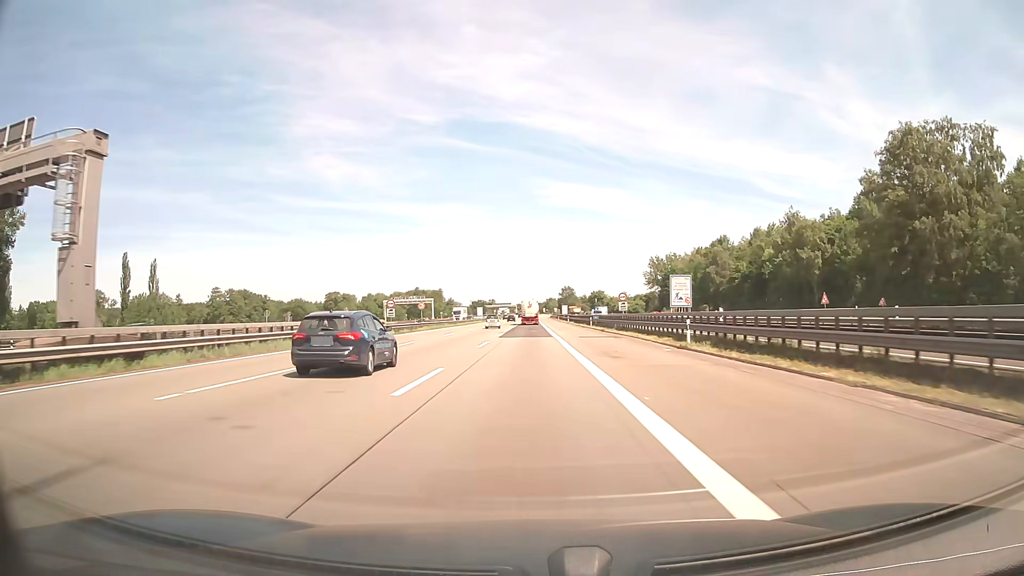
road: motorway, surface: asphalt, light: Day
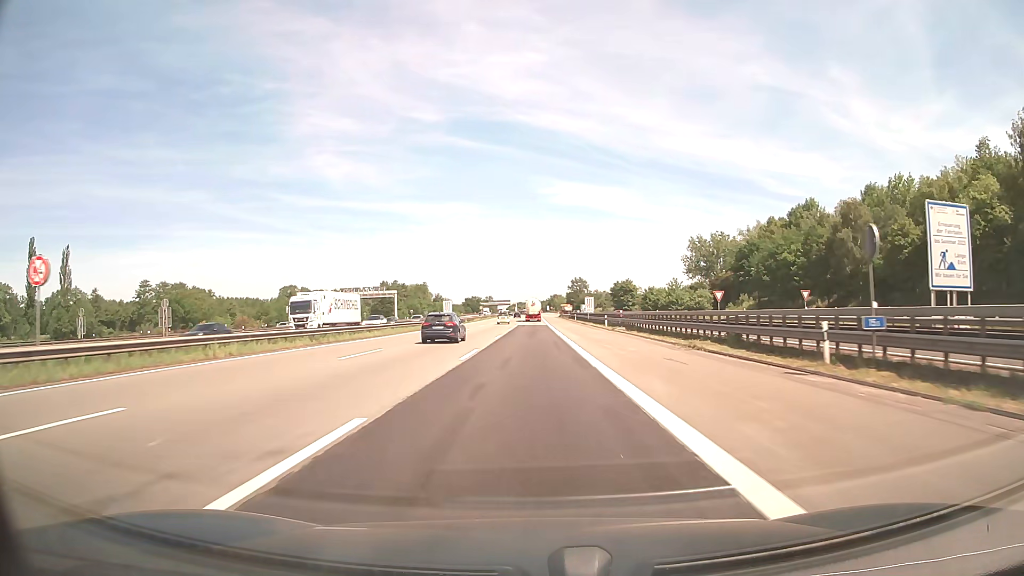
(-0.2, +62.5) m; 0°
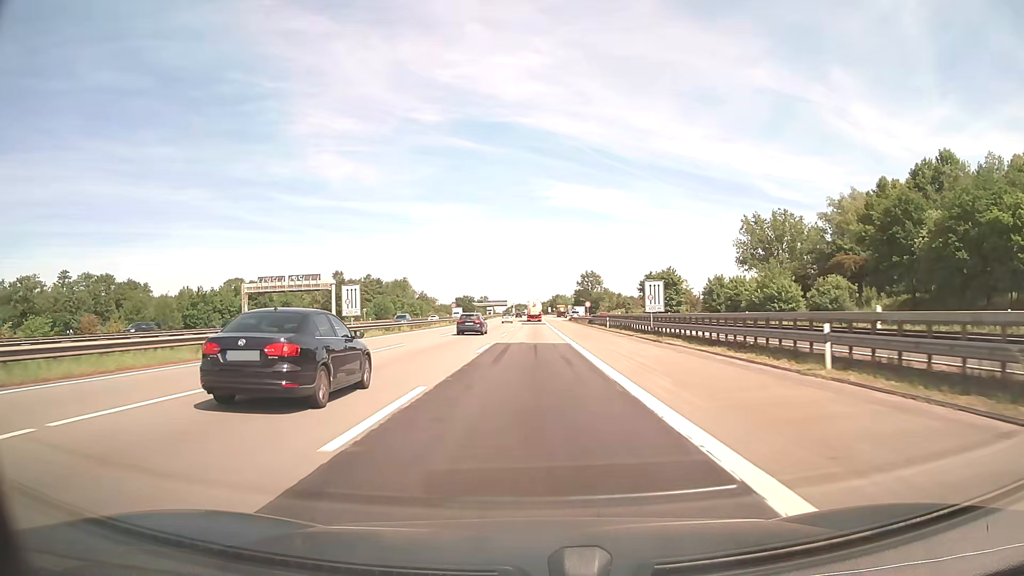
(0.0, +50.0) m; 0°
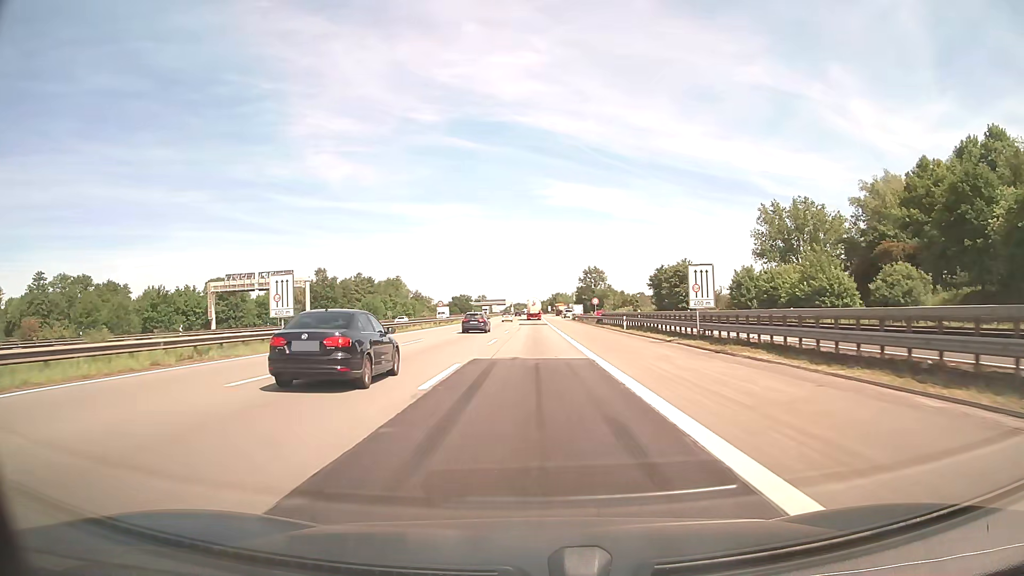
(0.0, +12.5) m; 0°
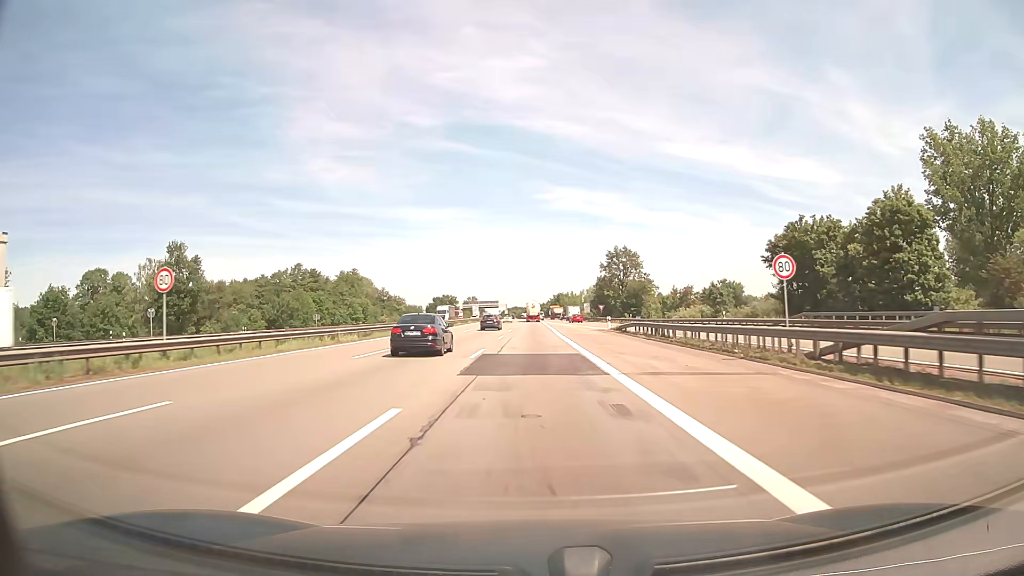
(+0.2, +62.4) m; 0°
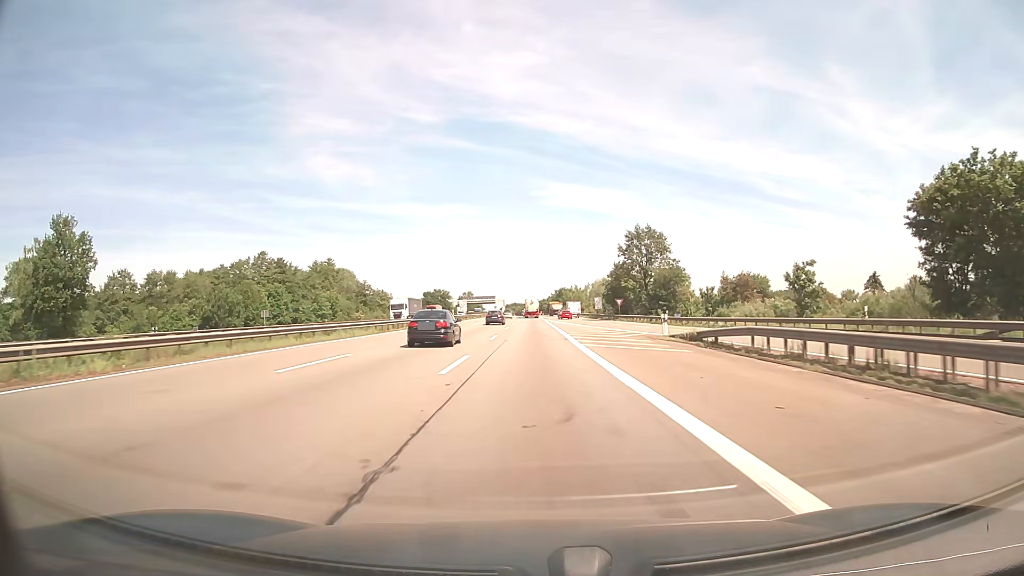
(0.0, +25.0) m; 0°
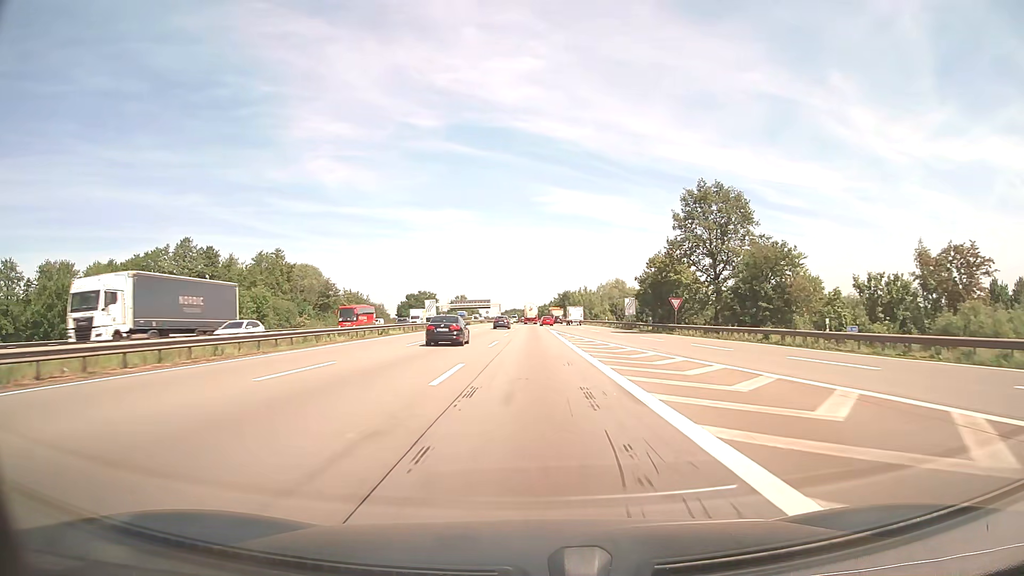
(-0.1, +37.4) m; 0°
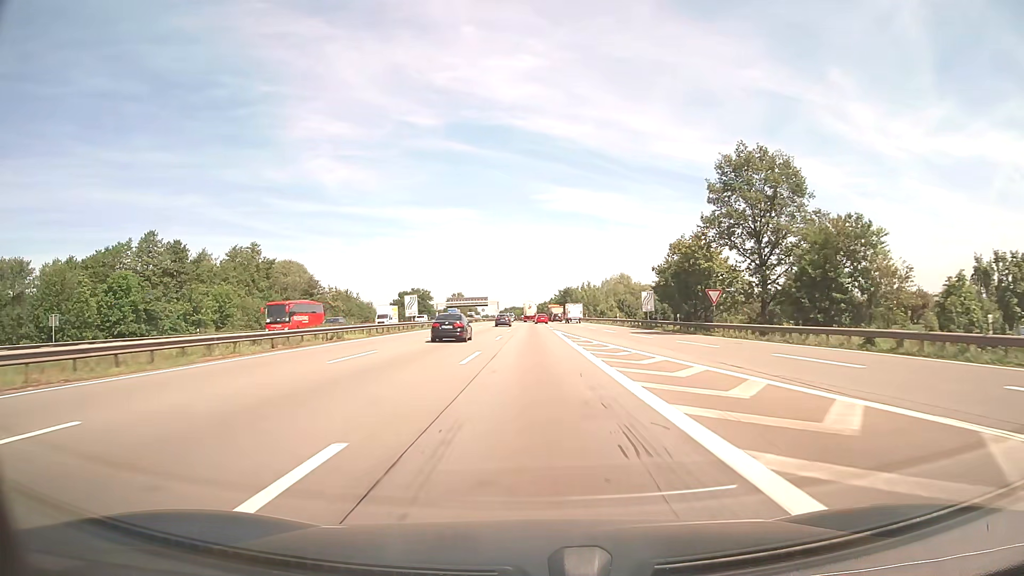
(0.0, +12.5) m; 0°
(0, +10) (0, +20) (0, +30) (0, +40) (0, +50) (0, +60) (0, +70) (0, +80) (0, +90) (0, +100) m
